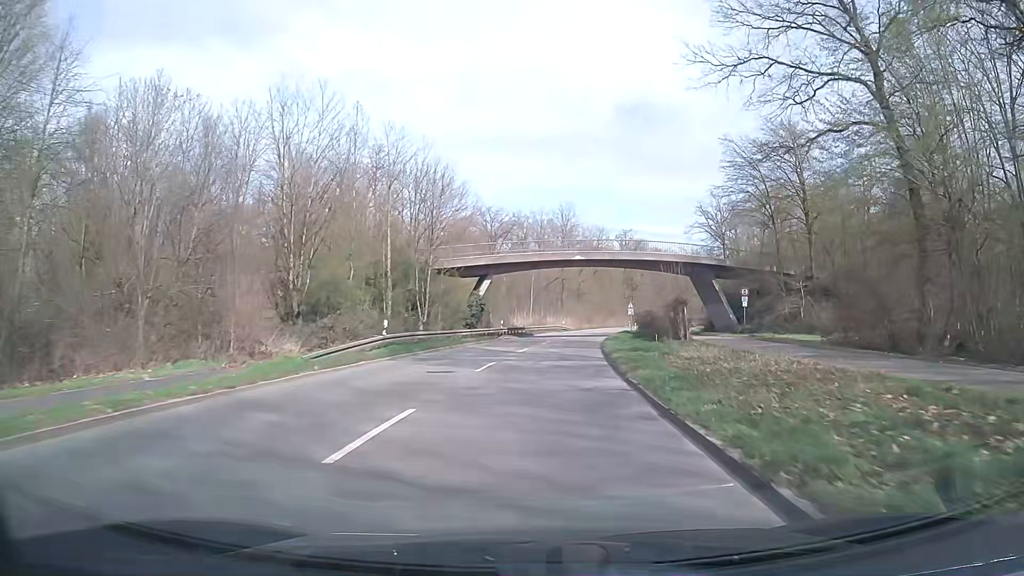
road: secondary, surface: asphalt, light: Day
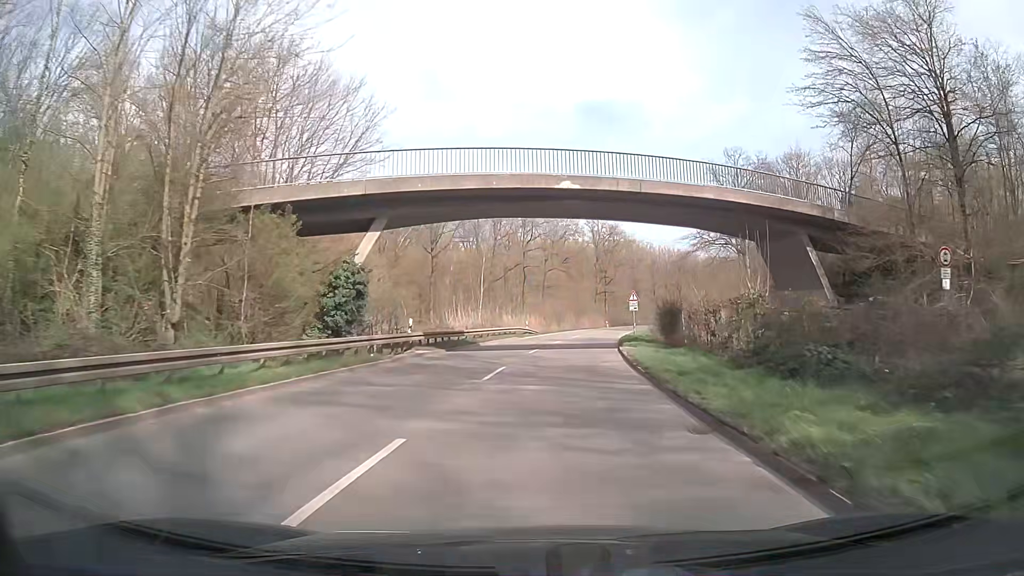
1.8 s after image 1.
(+1.1, +26.7) m; +4°
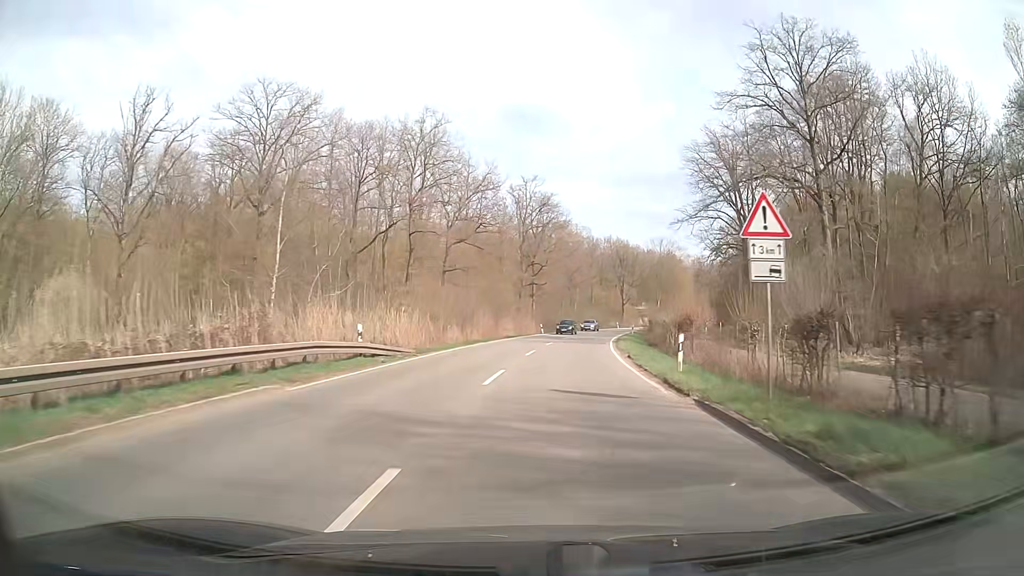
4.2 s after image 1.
(+2.4, +37.5) m; +7°
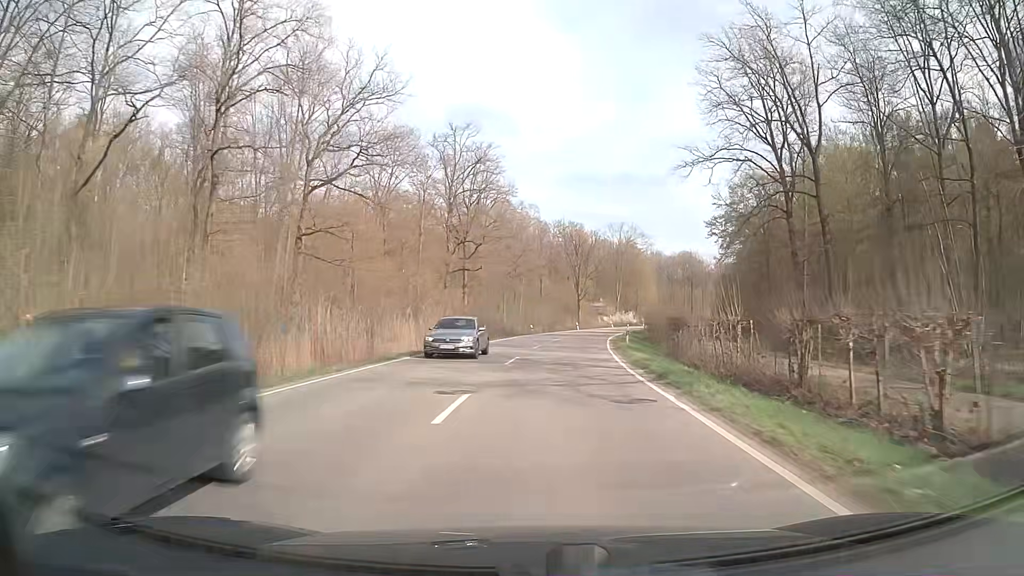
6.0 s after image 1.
(+1.6, +29.2) m; +5°
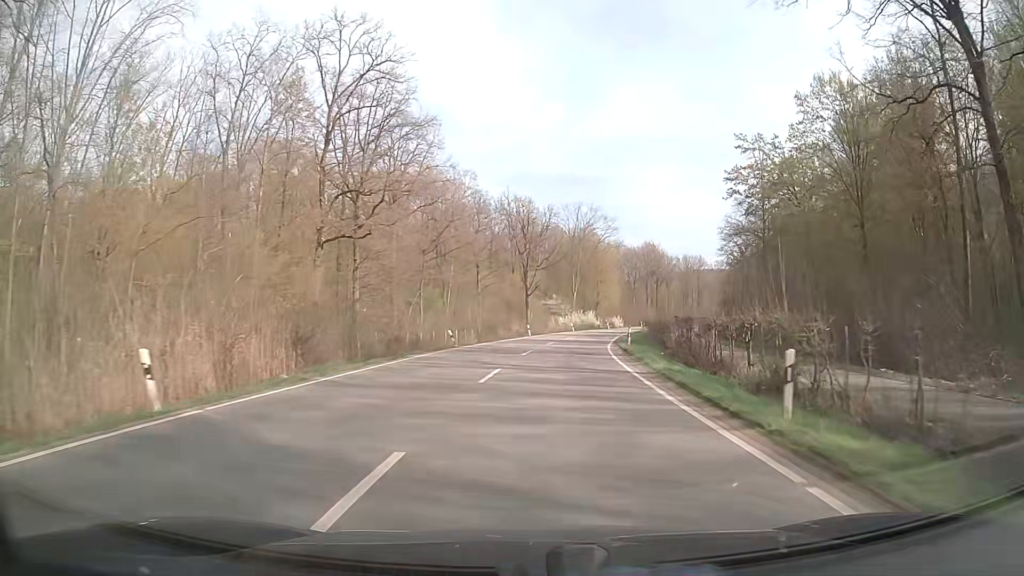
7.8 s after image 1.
(+1.2, +29.9) m; +5°
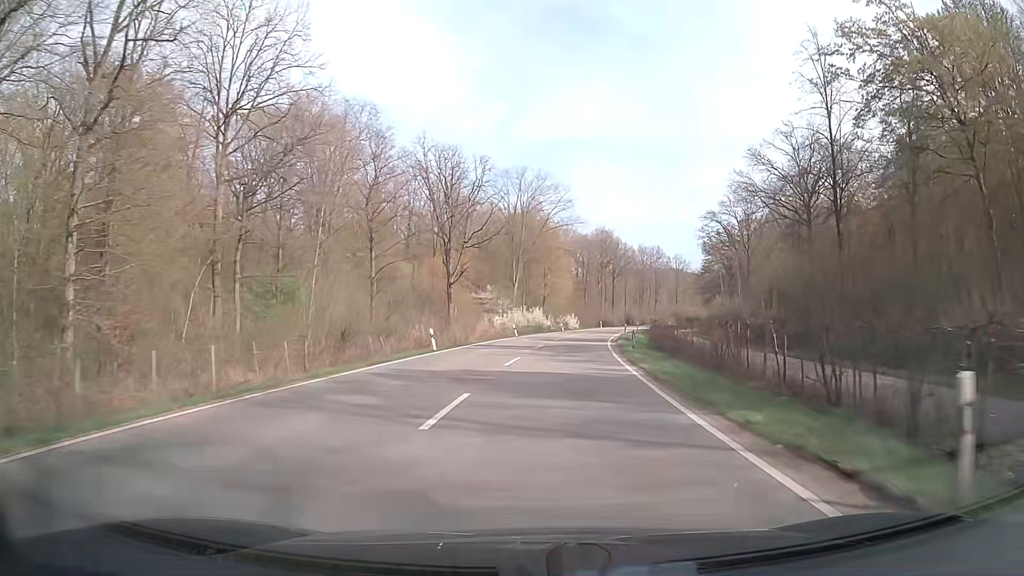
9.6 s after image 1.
(+1.3, +30.4) m; +5°
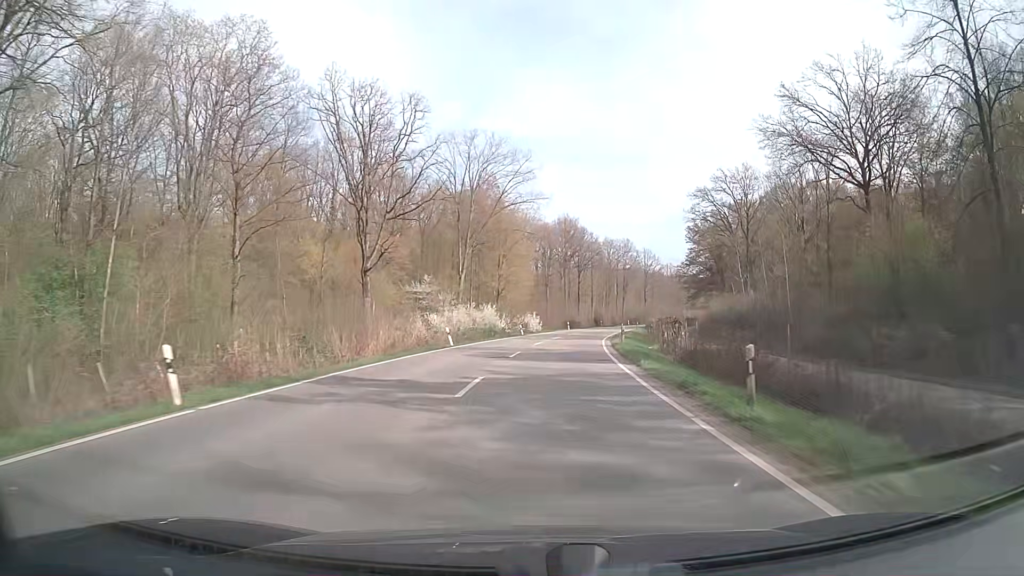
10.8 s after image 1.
(+0.7, +20.6) m; +4°
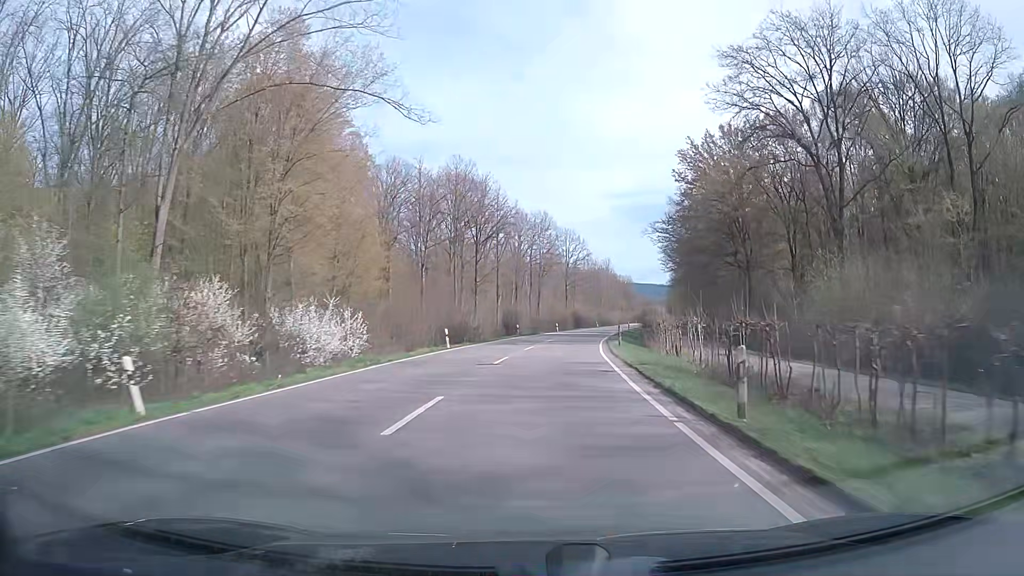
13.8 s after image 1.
(+3.9, +52.3) m; +8°
(0, +10) (+1, +20) (+1, +30) (+2, +40) (+3, +50) (+5, +60) (+6, +70) (+8, +79) (+10, +89) (+12, +99) m
